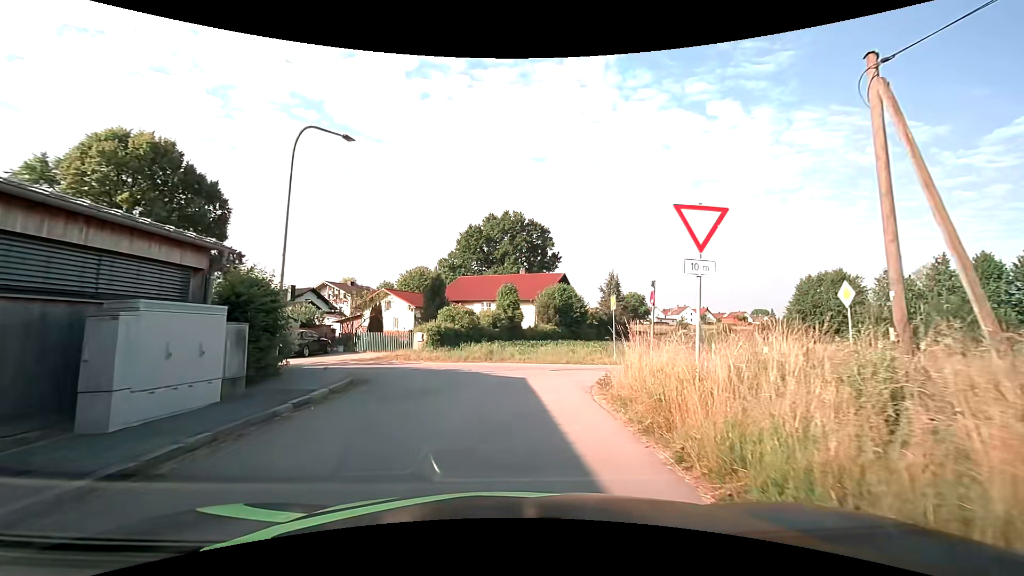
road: residential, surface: asphalt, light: Day
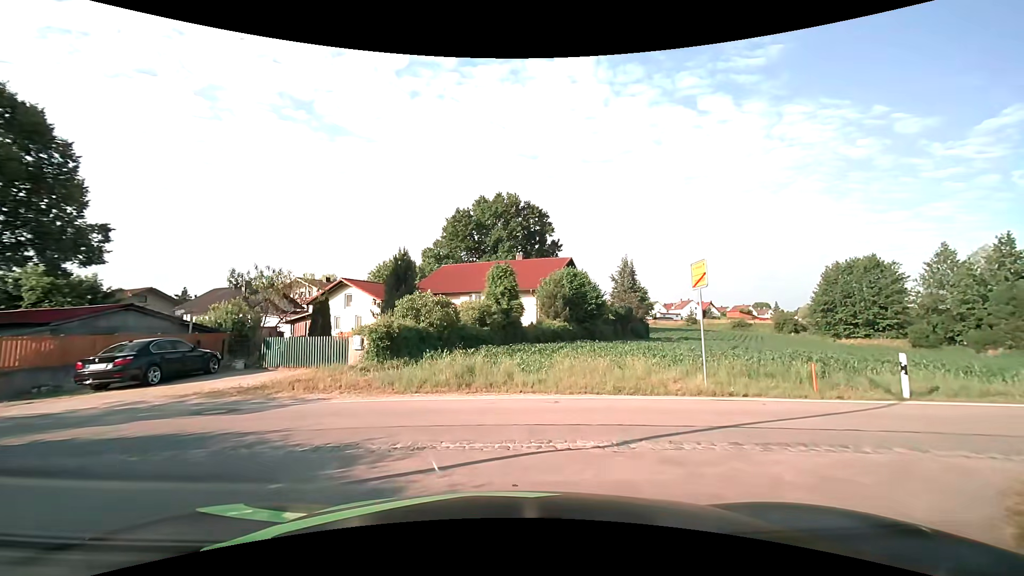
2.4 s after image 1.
(+0.1, +10.8) m; 0°
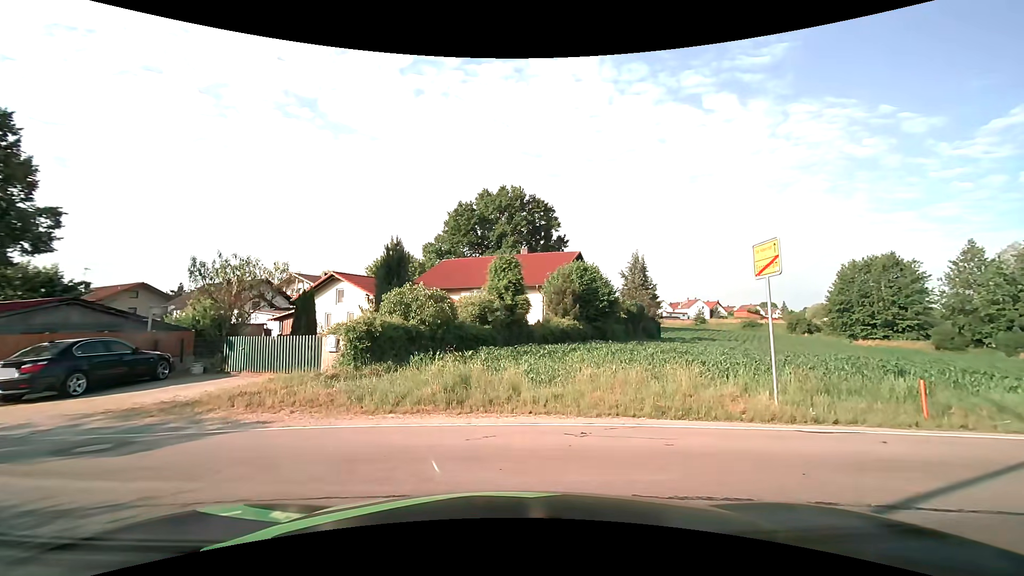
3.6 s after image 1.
(0.0, +2.8) m; -1°
